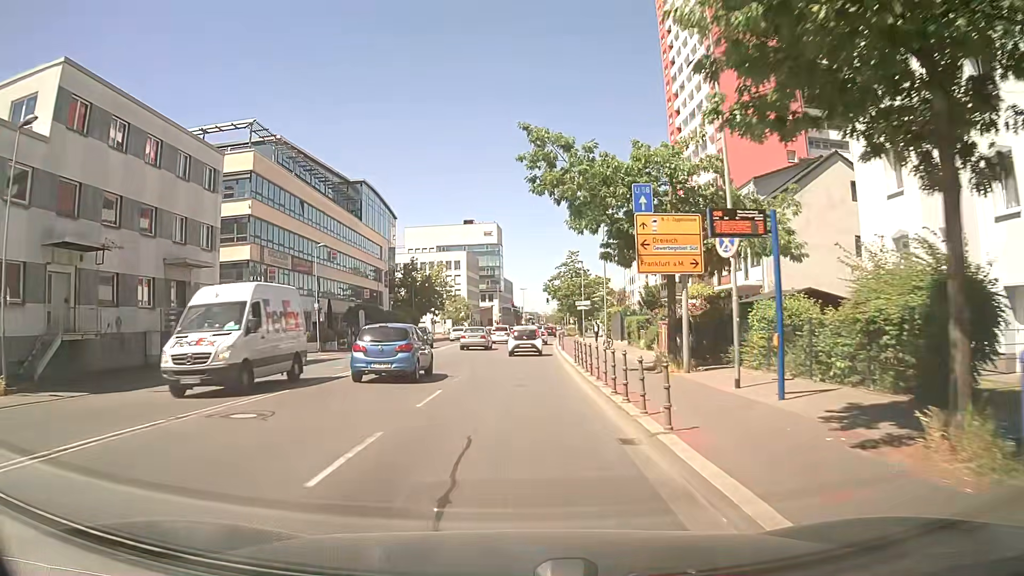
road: secondary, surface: asphalt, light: Day
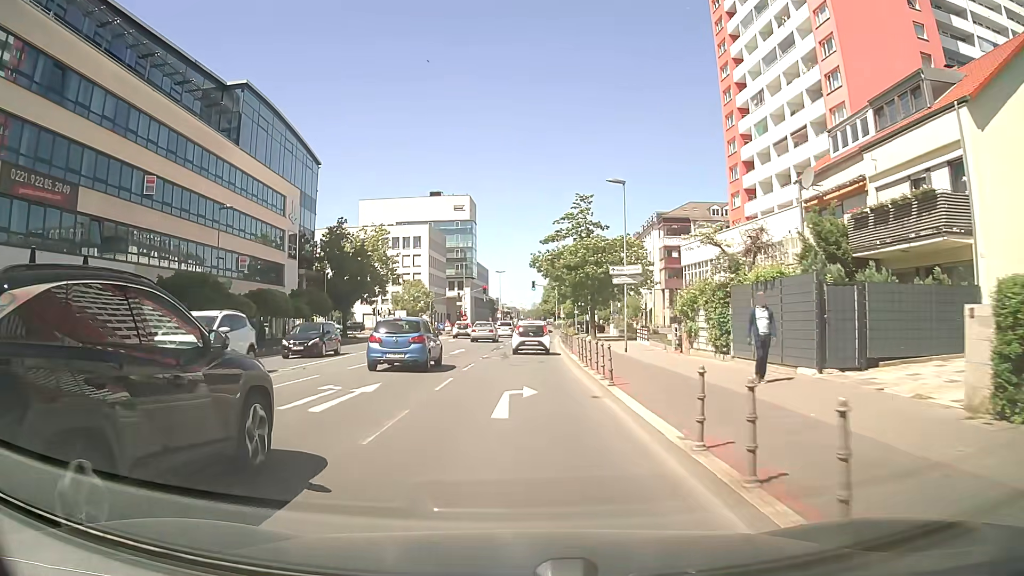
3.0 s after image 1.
(+0.3, +34.5) m; +1°
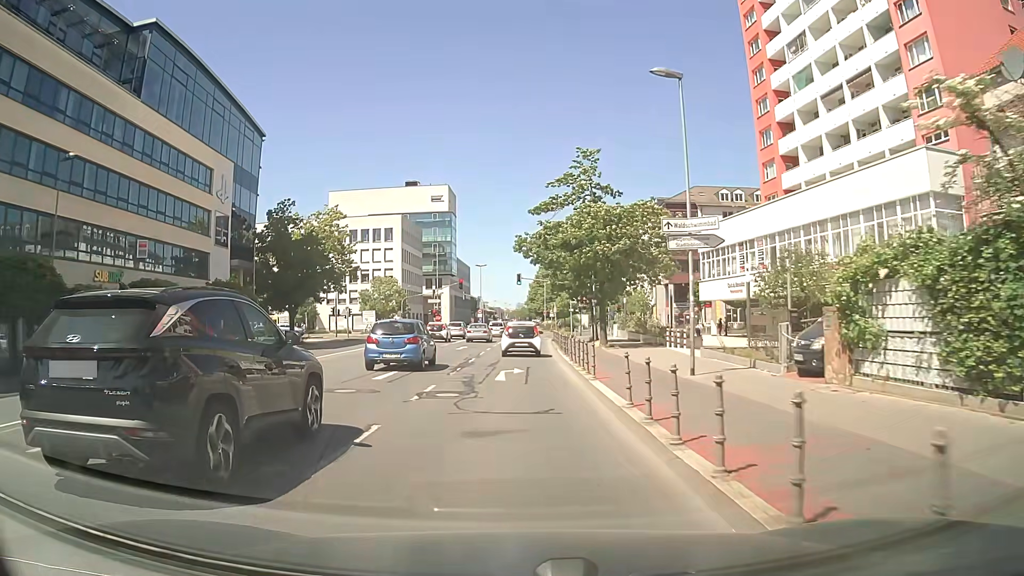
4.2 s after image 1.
(+0.2, +13.4) m; +1°
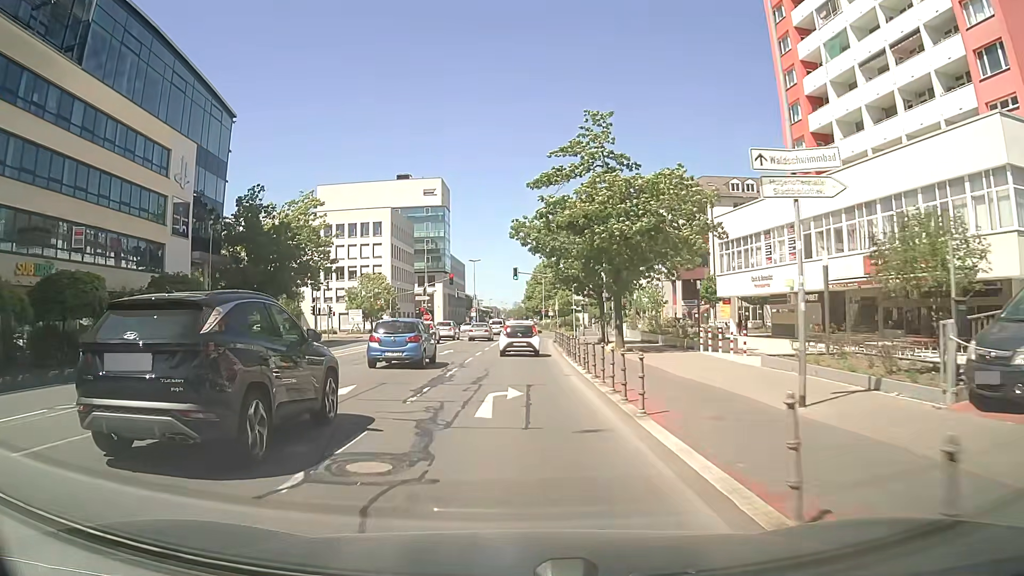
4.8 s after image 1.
(0.0, +6.6) m; +1°
